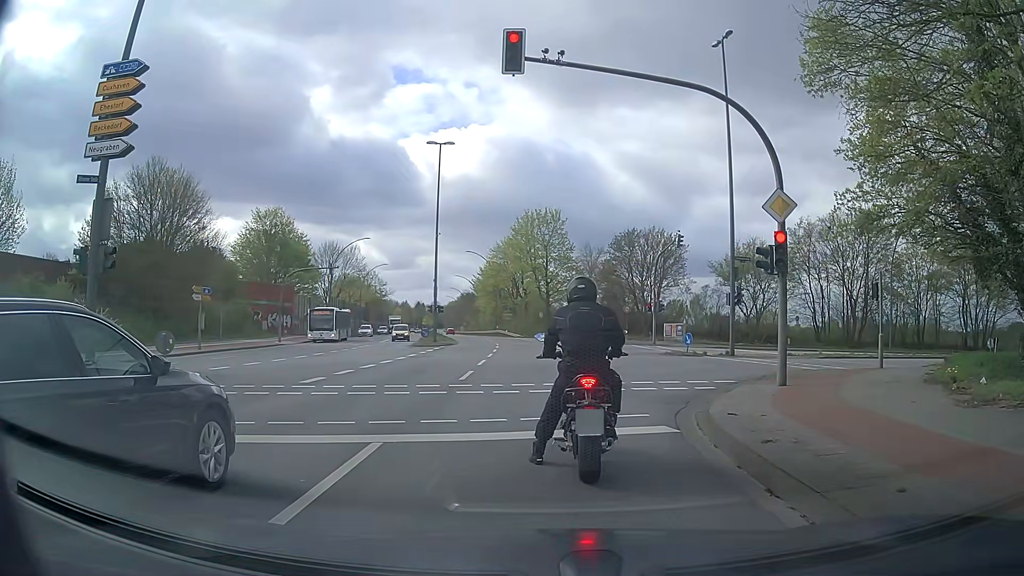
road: secondary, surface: asphalt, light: Day
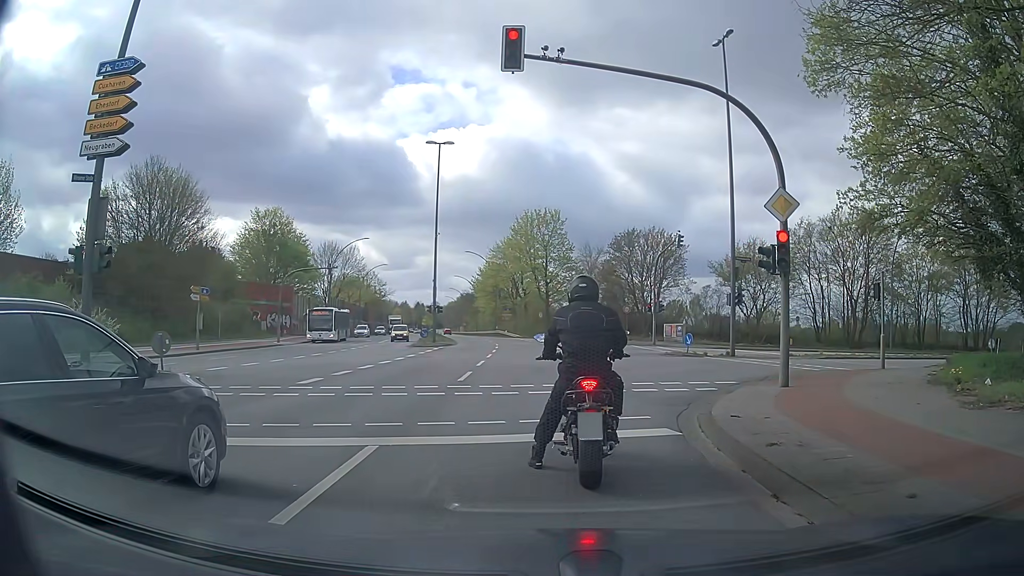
(0.0, +0.2) m; 0°
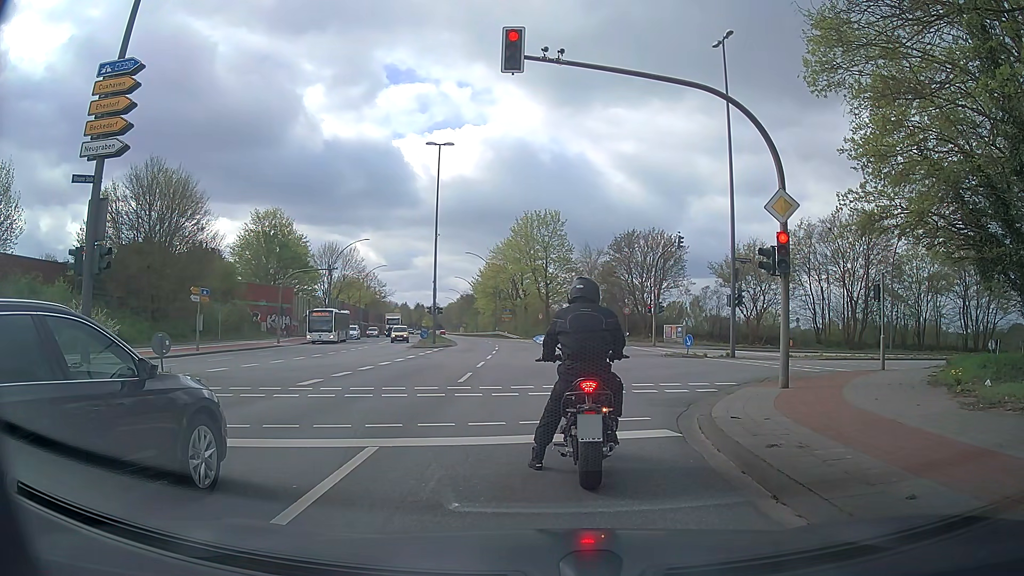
(0.0, +0.1) m; 0°
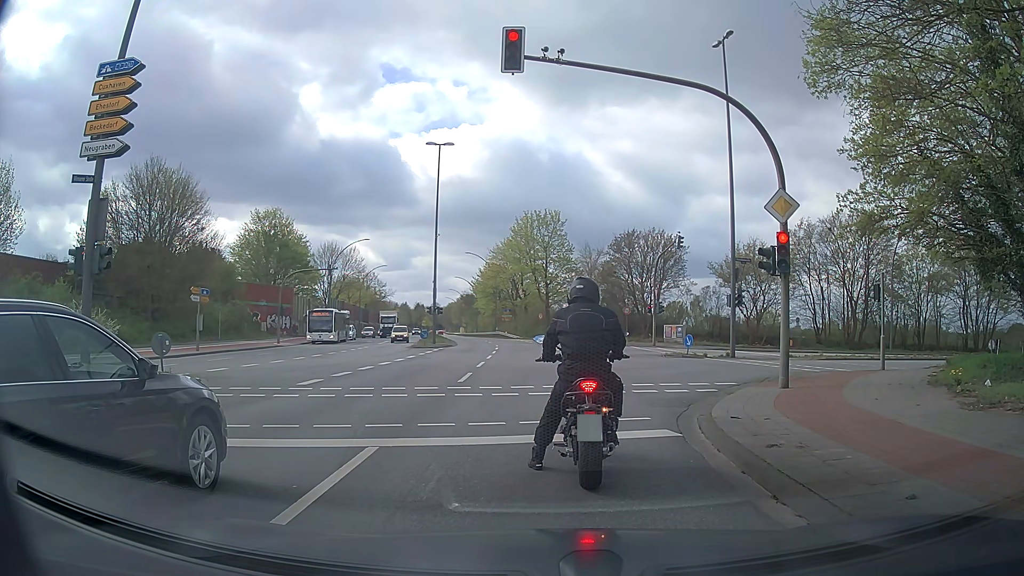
(0.0, 0.0) m; 0°
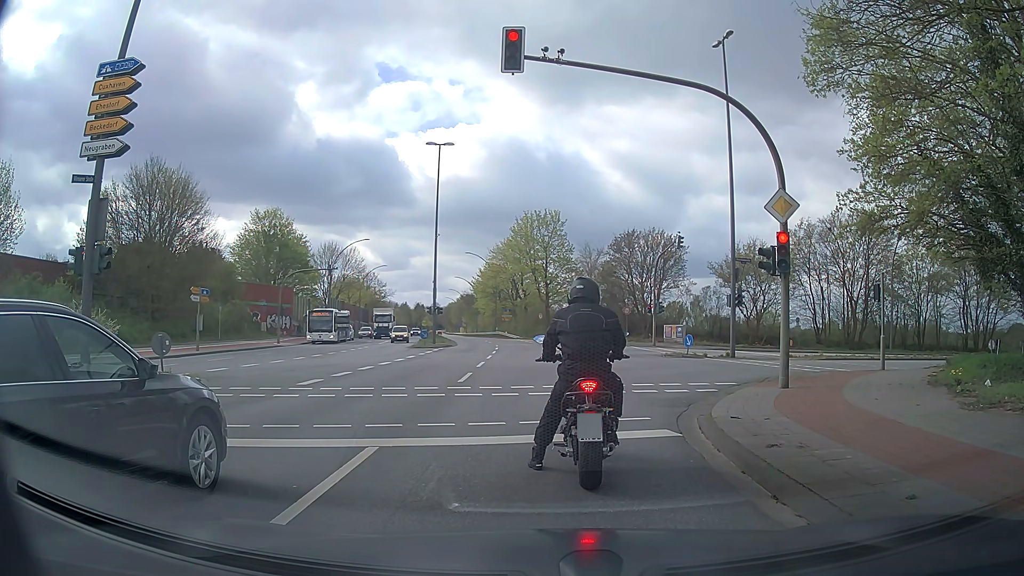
(0.0, 0.0) m; 0°
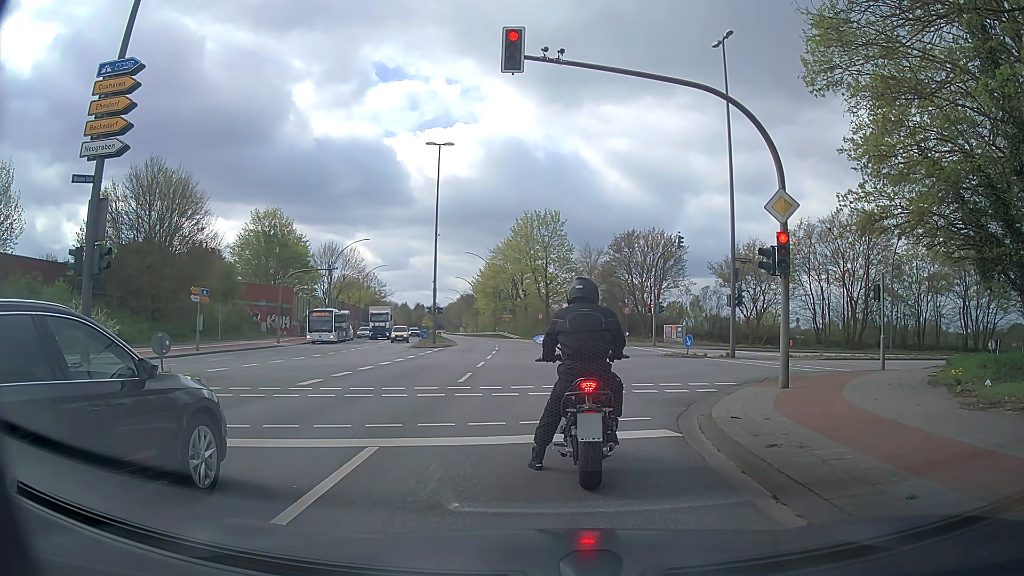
(0.0, 0.0) m; 0°
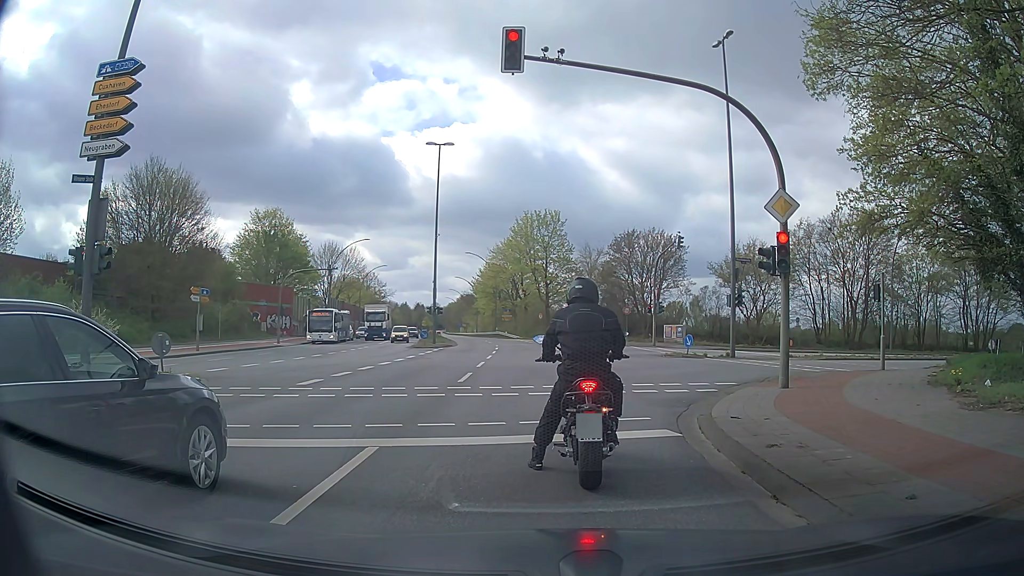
(0.0, 0.0) m; 0°
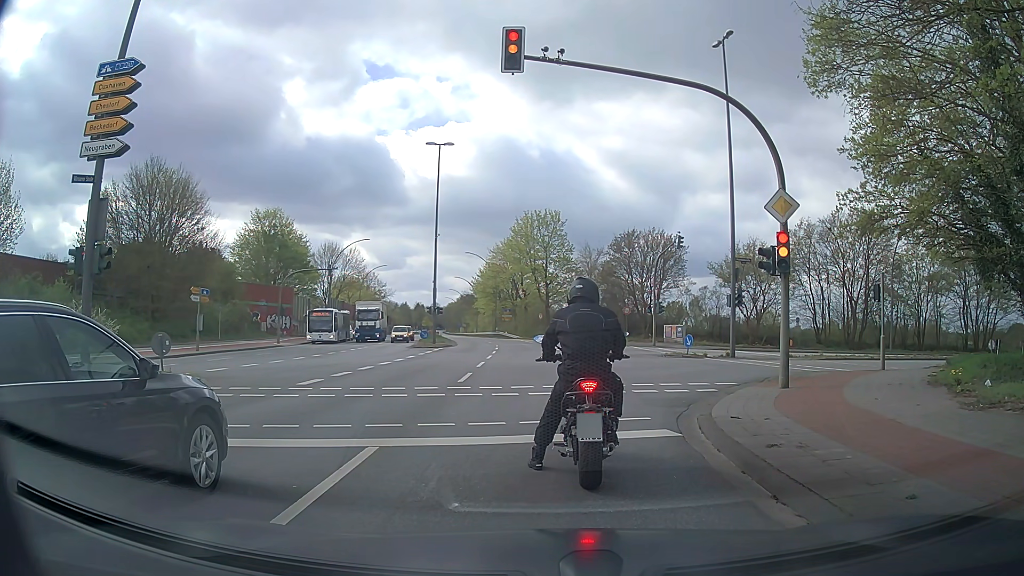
(0.0, 0.0) m; 0°
